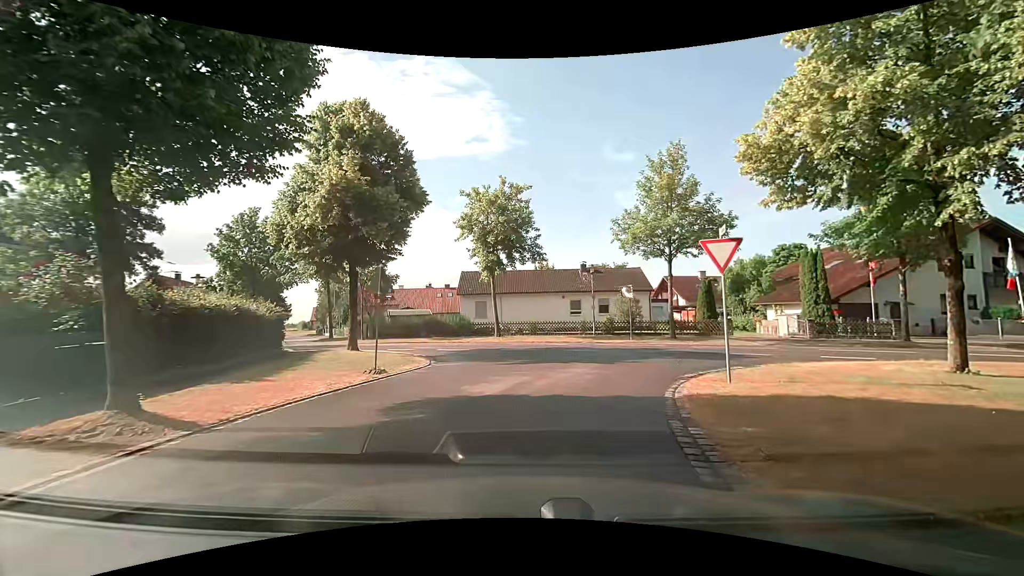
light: Day
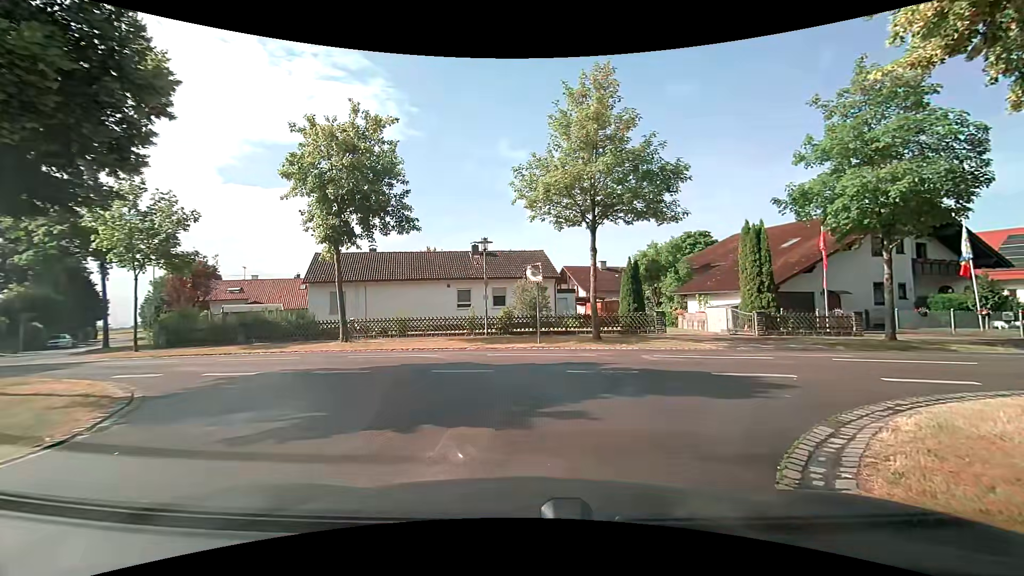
(+0.8, +9.1) m; +14°
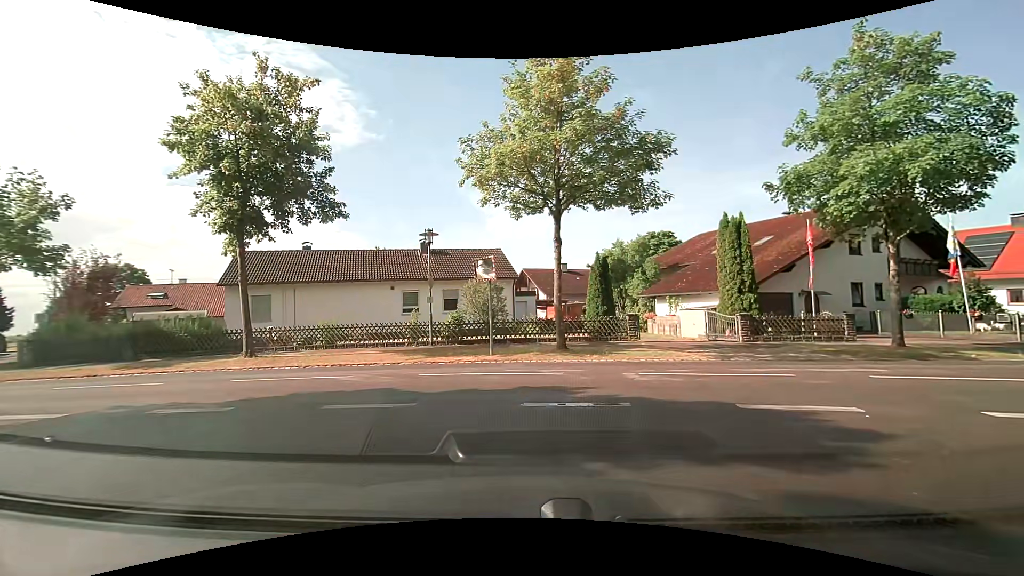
(+0.1, +3.5) m; +2°
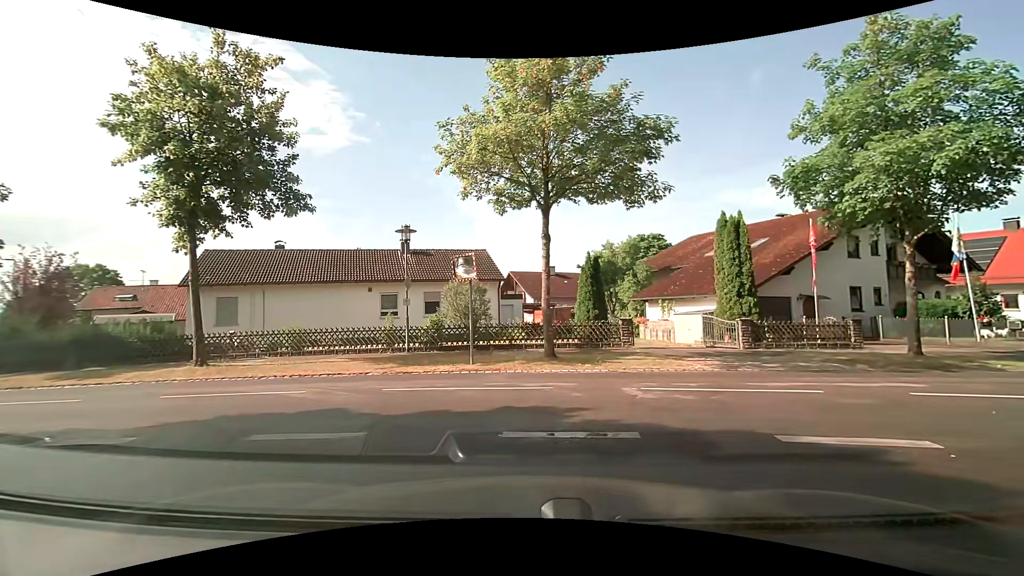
(+0.1, +1.5) m; +3°
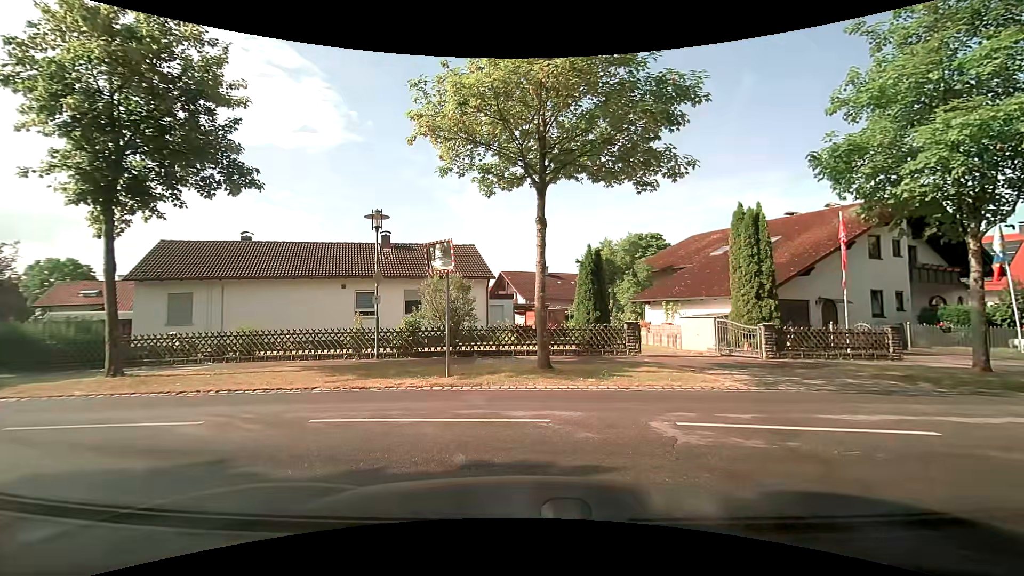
(0.0, +2.6) m; 0°
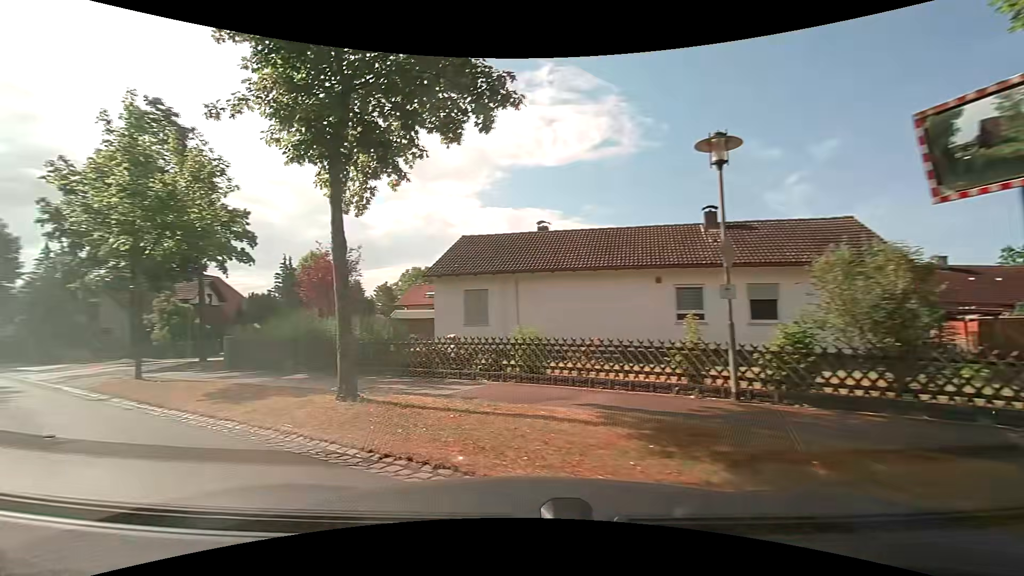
(-1.4, +7.1) m; -32°
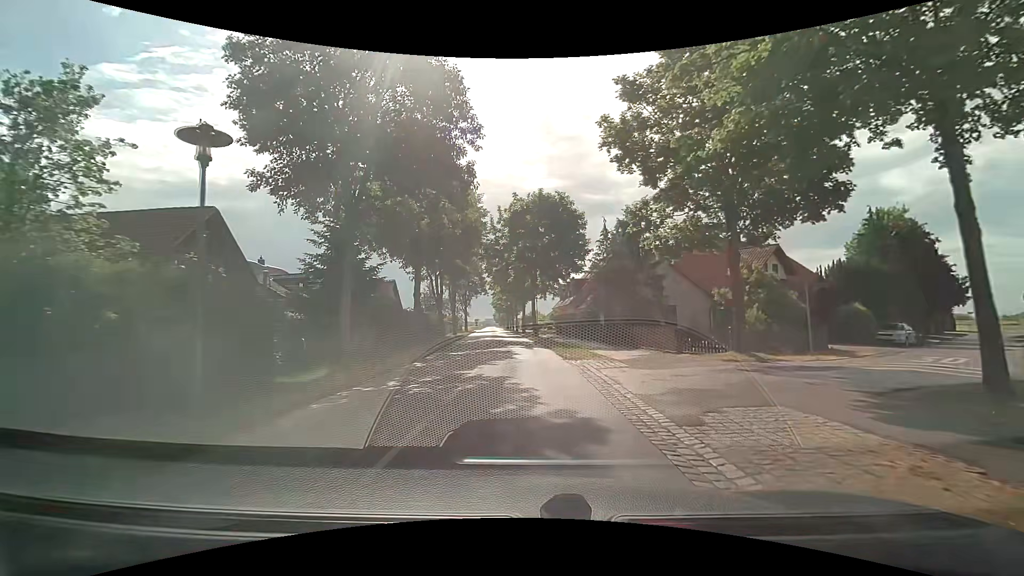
(-11.0, +11.6) m; -56°
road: tertiary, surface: asphalt
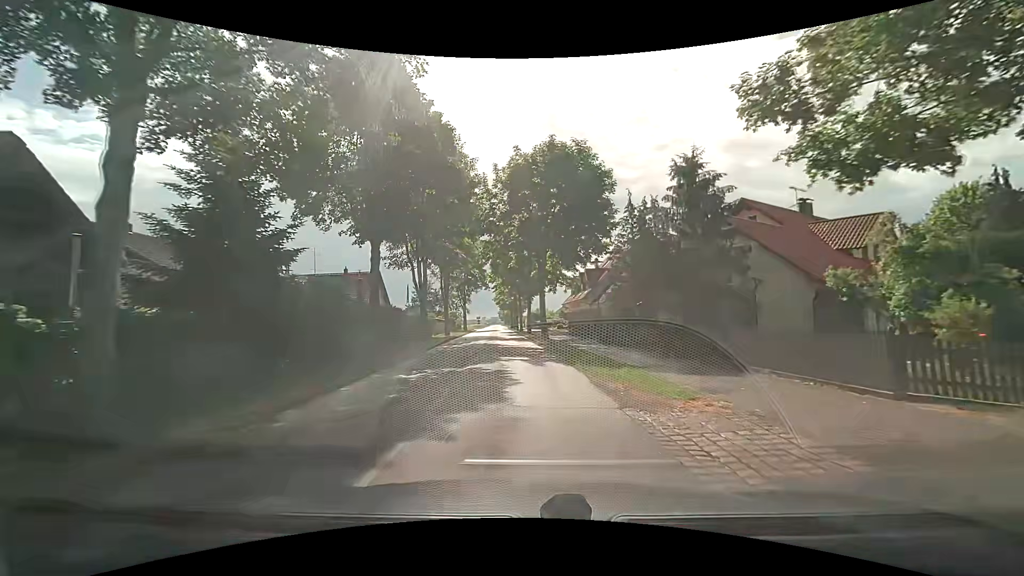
(-0.1, +10.4) m; -1°
